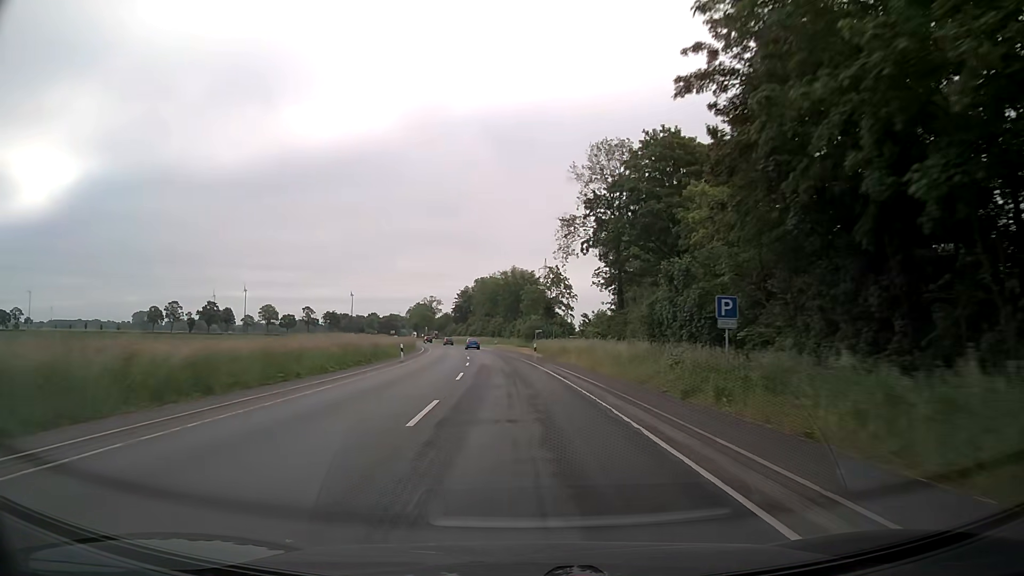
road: secondary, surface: asphalt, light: Day
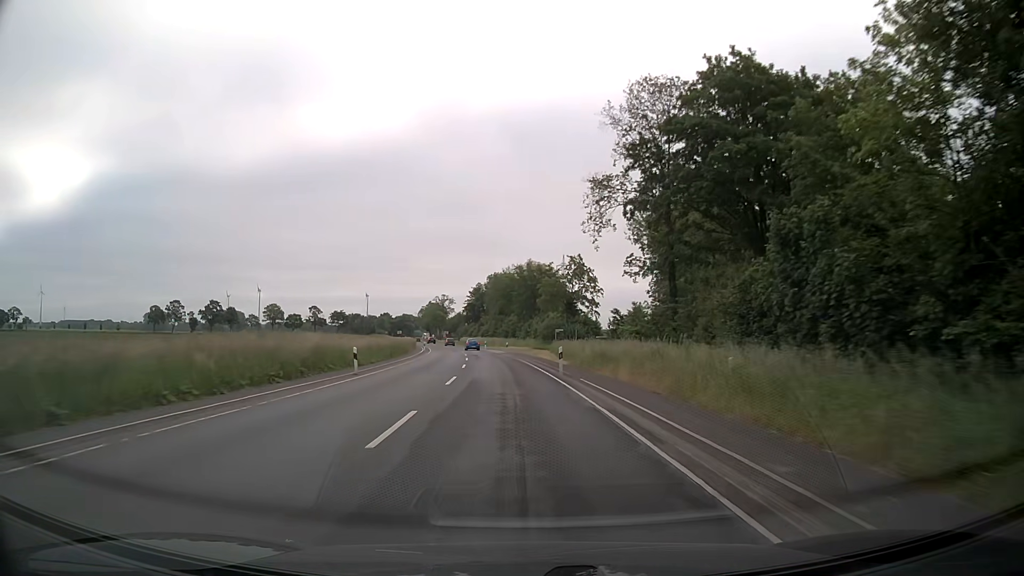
(-0.3, +14.3) m; -2°
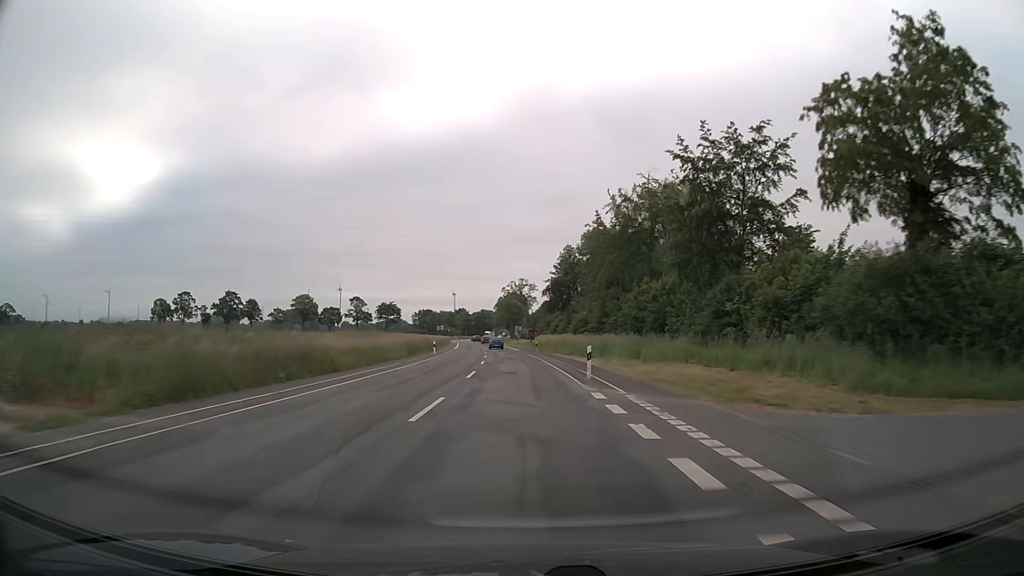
(-4.6, +69.7) m; -8°
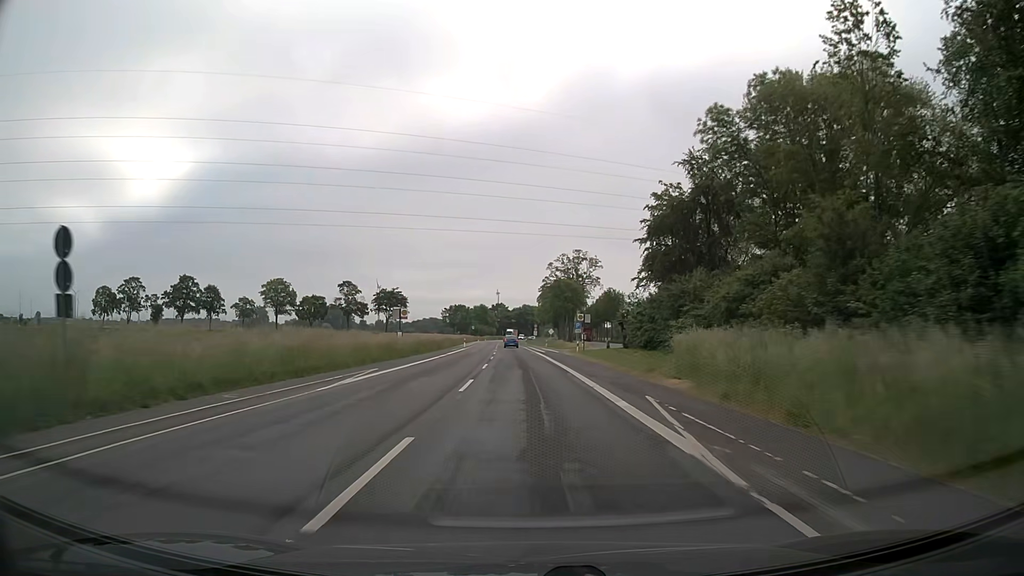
(-2.7, +66.4) m; -4°
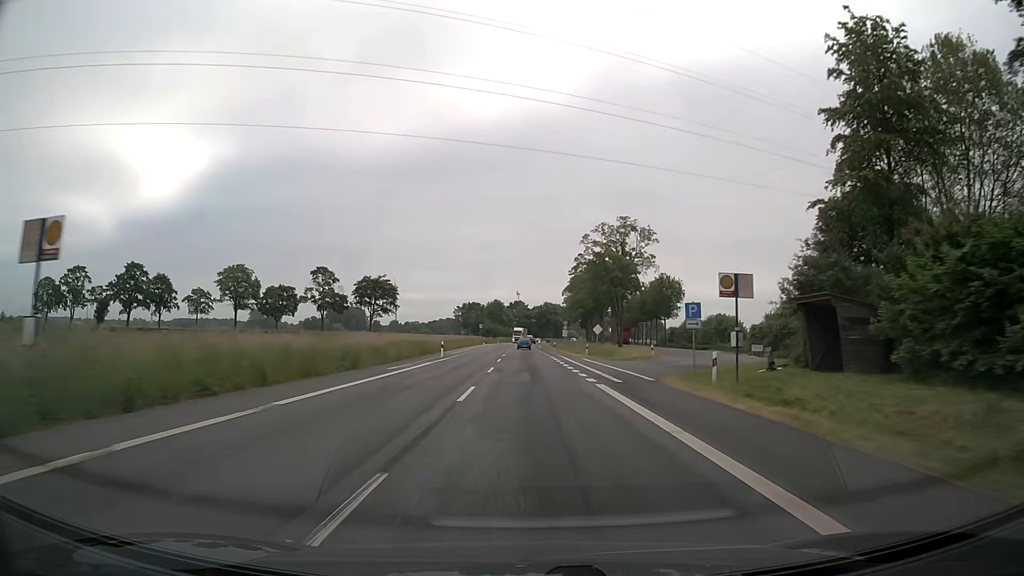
(-0.8, +38.4) m; -2°
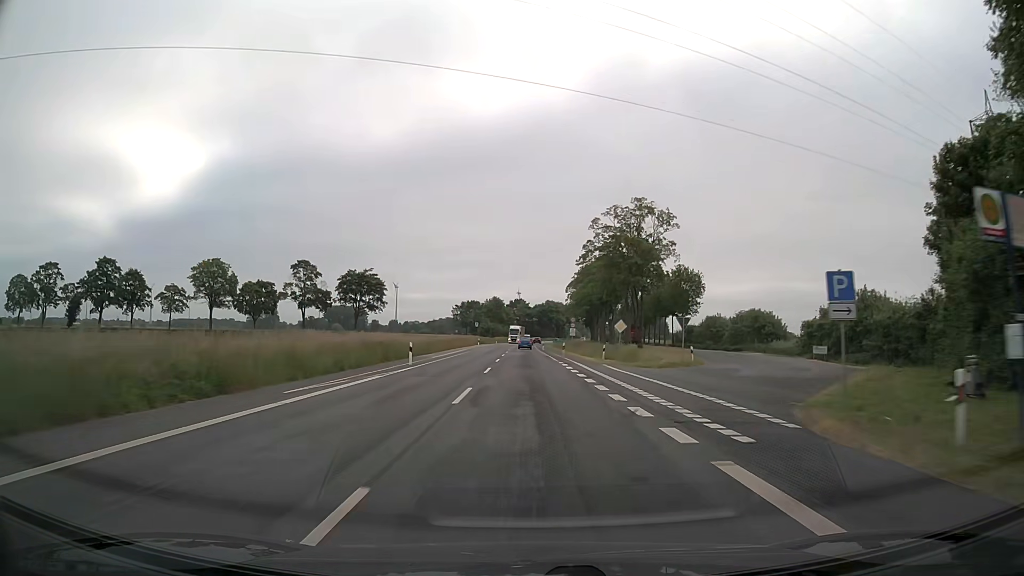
(0.0, +12.6) m; 0°
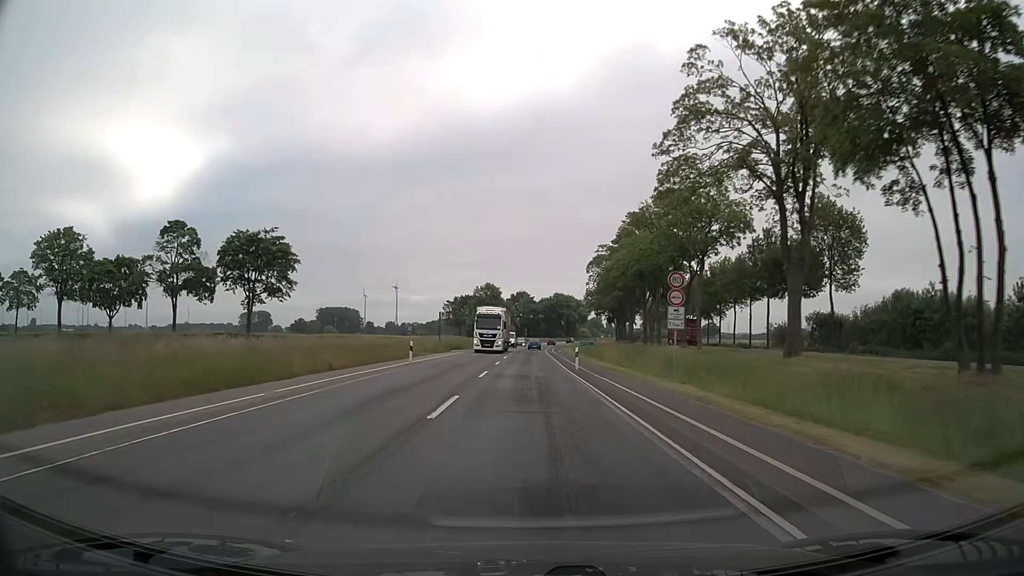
(-0.1, +50.3) m; 0°
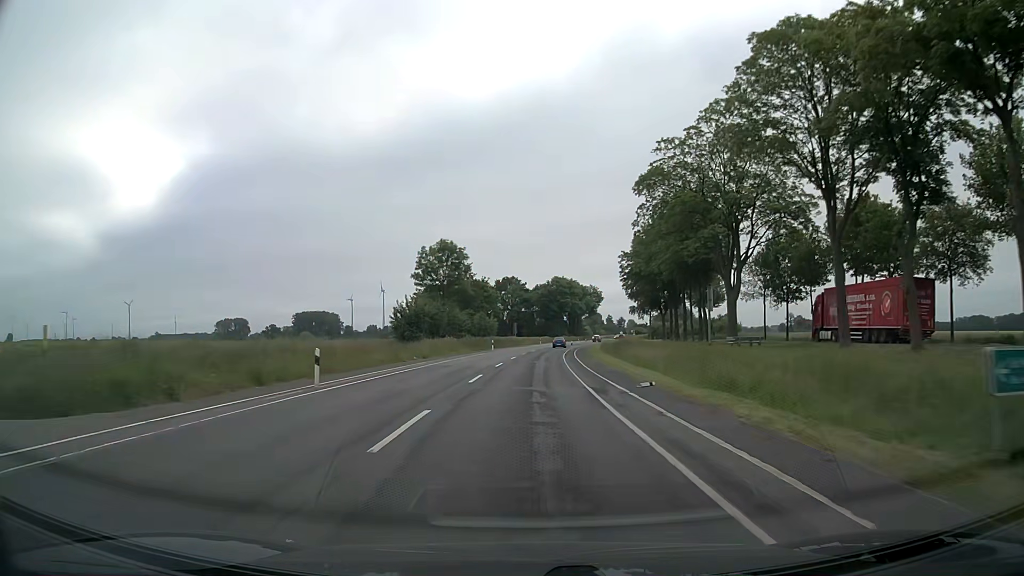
(+0.3, +63.2) m; +1°
(0, +10) (0, +20) (0, +30) (0, +40) (+1, +50) (+1, +60) (+2, +70) (+3, +80) (+4, +90) (+5, +100) m
